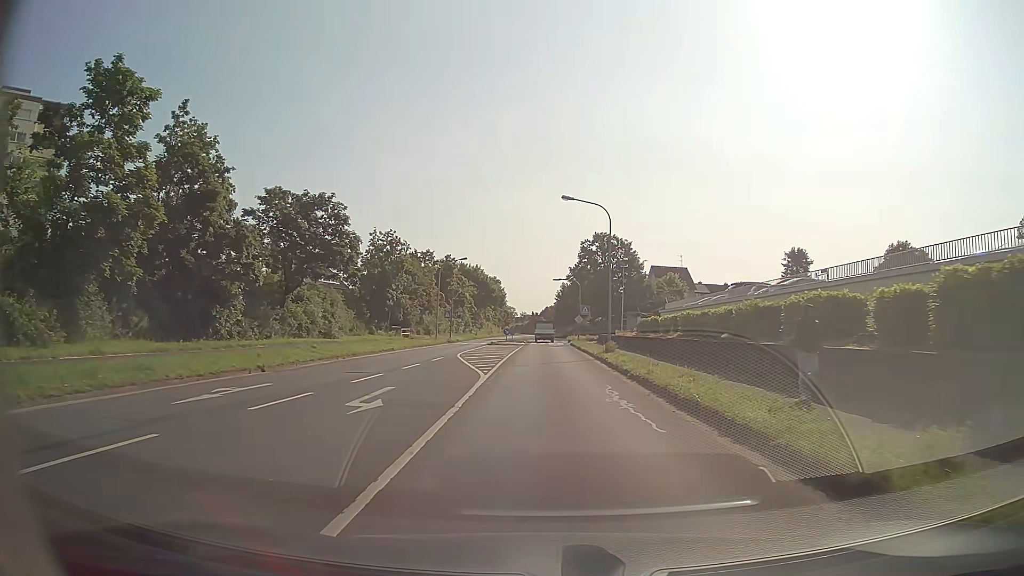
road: secondary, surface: asphalt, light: Day
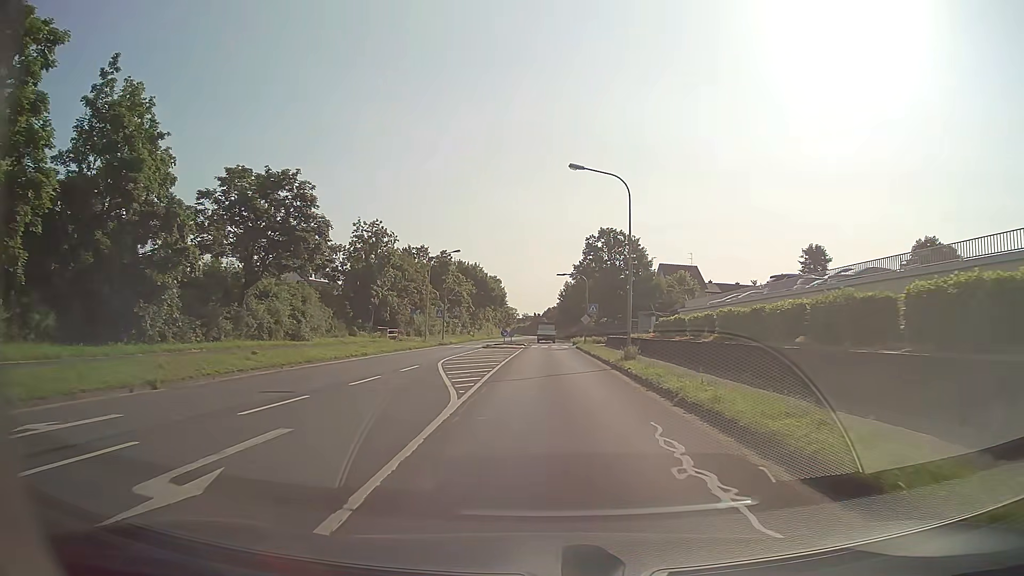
(0.0, +6.6) m; 0°
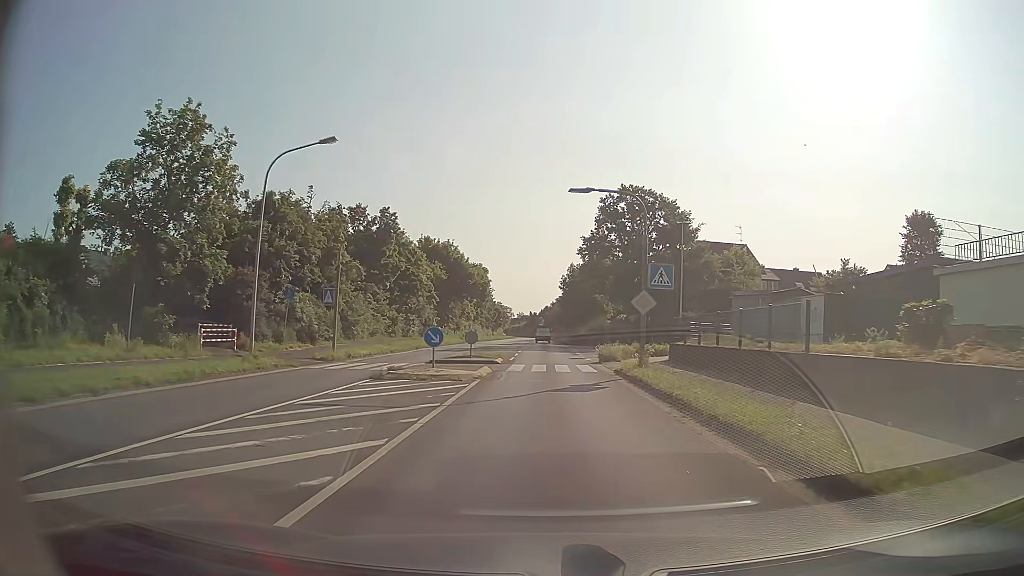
(+0.1, +32.3) m; 0°
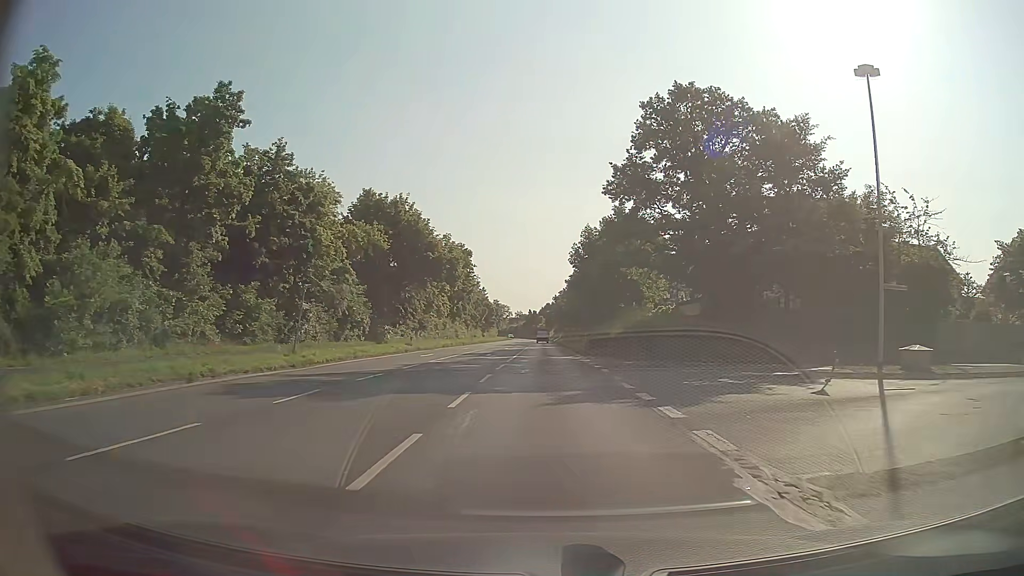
(0.0, +31.8) m; 0°
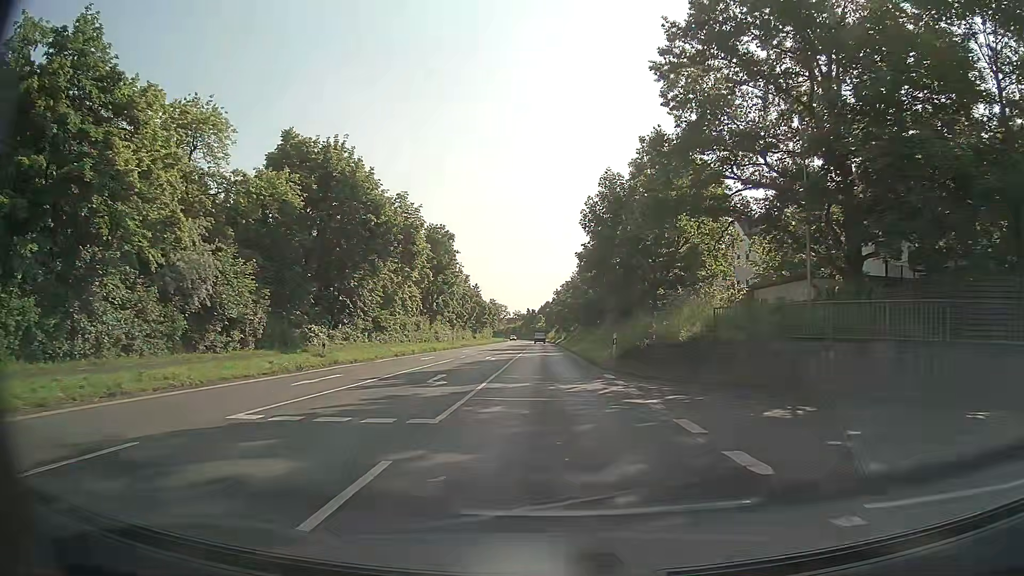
(-0.1, +19.7) m; 0°
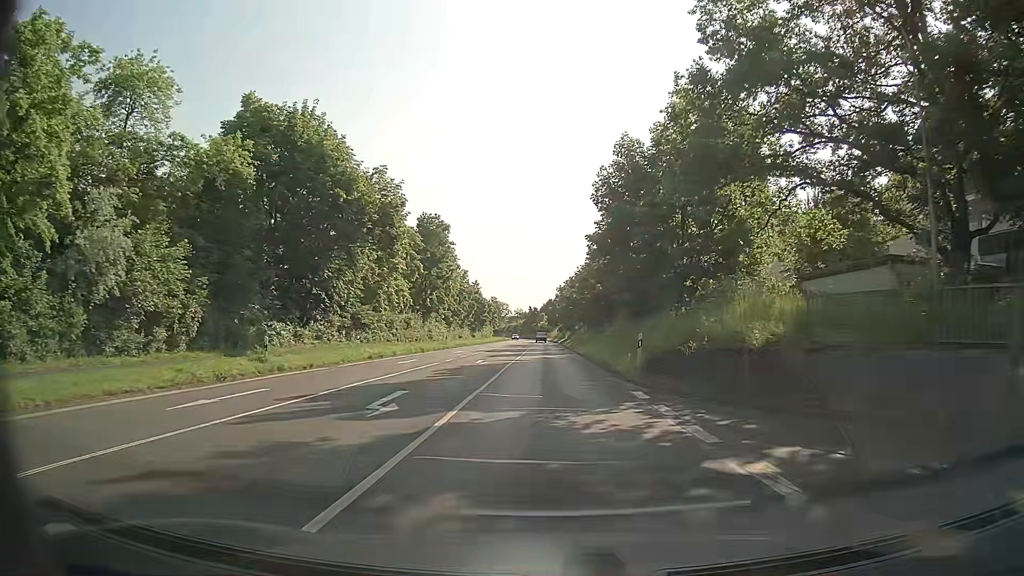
(0.0, +6.7) m; 0°
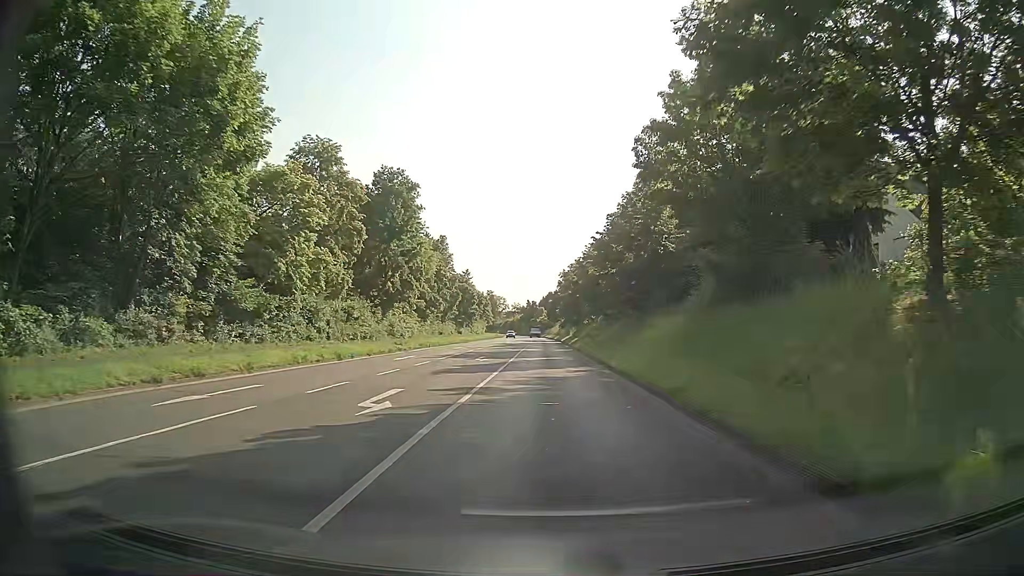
(-0.1, +20.6) m; 0°
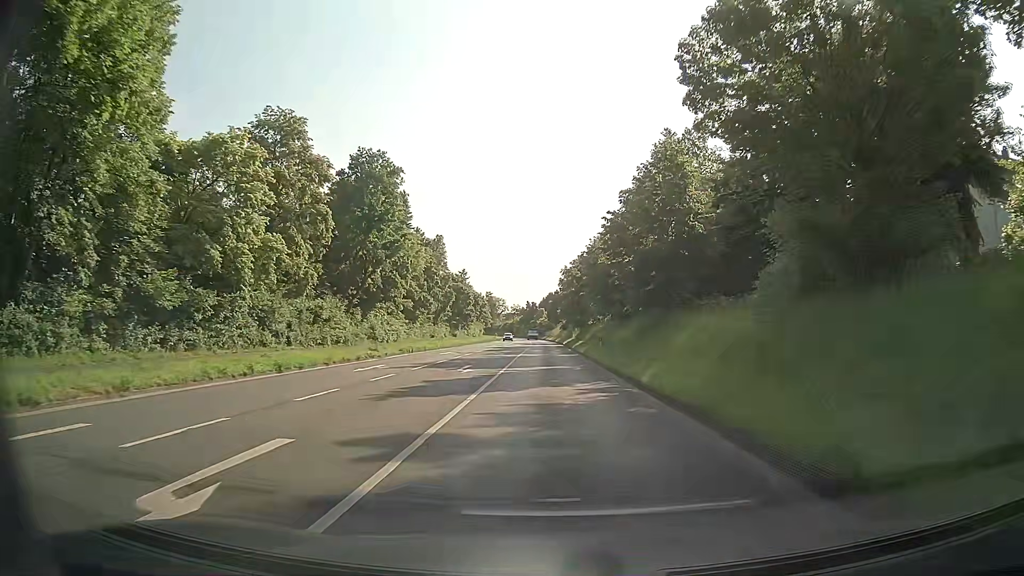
(0.0, +7.0) m; 0°
